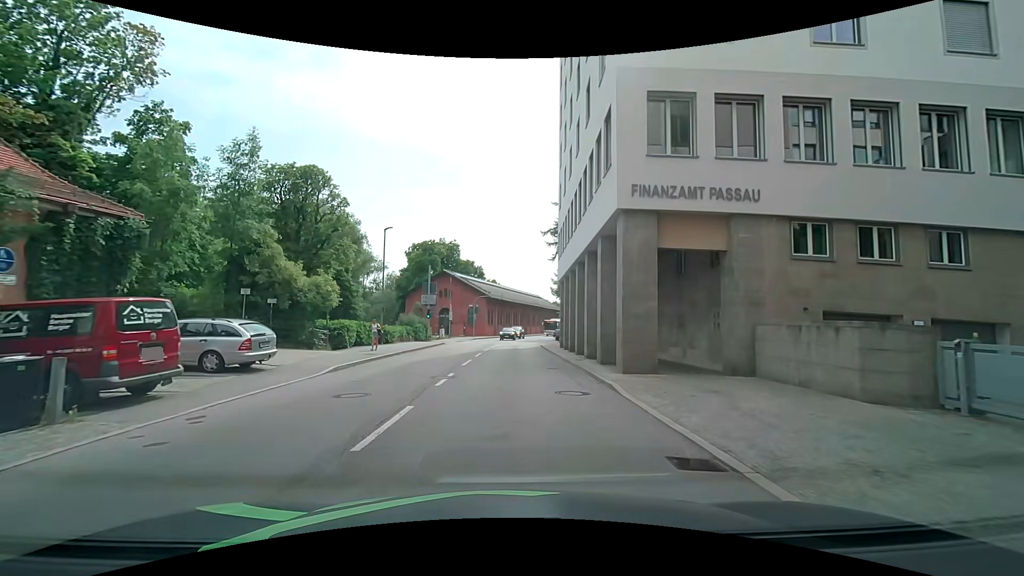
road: tertiary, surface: asphalt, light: Day
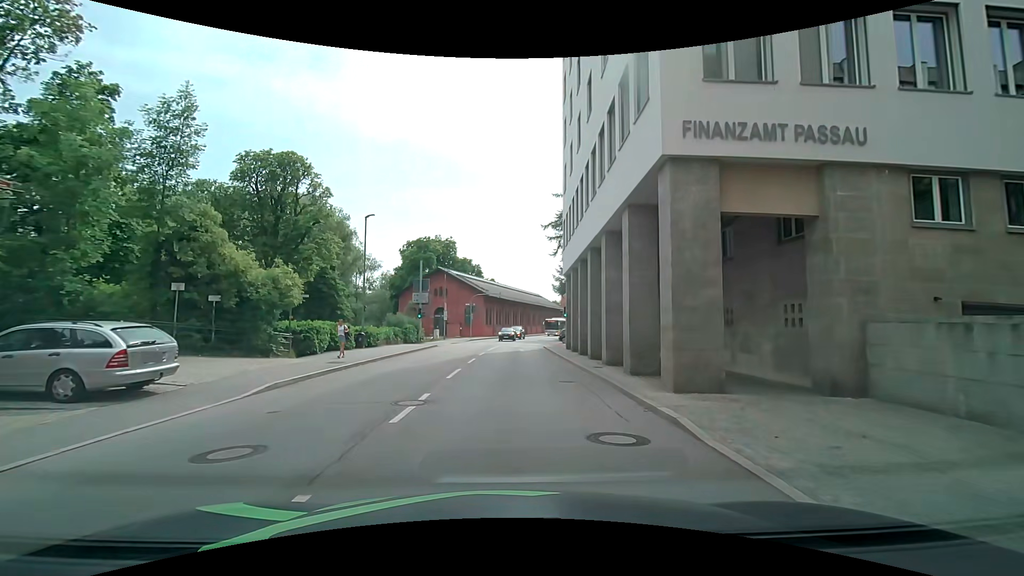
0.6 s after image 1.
(0.0, +4.4) m; 0°
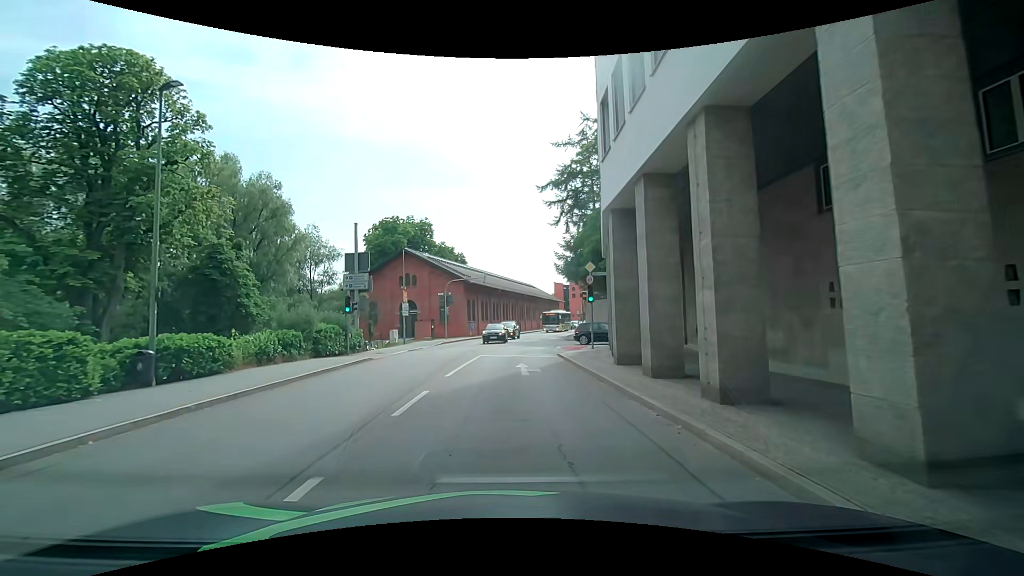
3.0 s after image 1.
(+0.2, +17.6) m; +1°
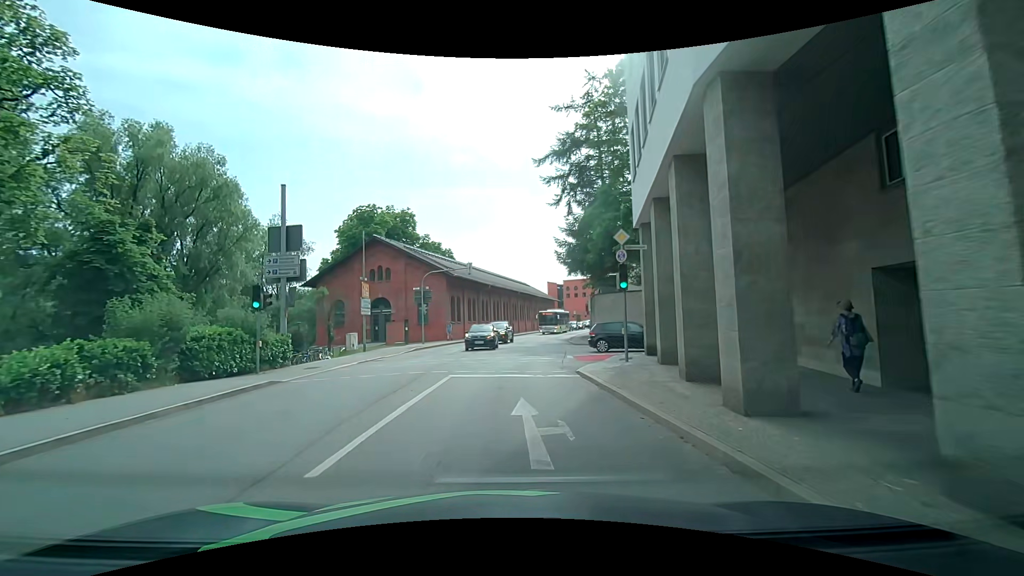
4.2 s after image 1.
(+0.1, +8.9) m; +1°
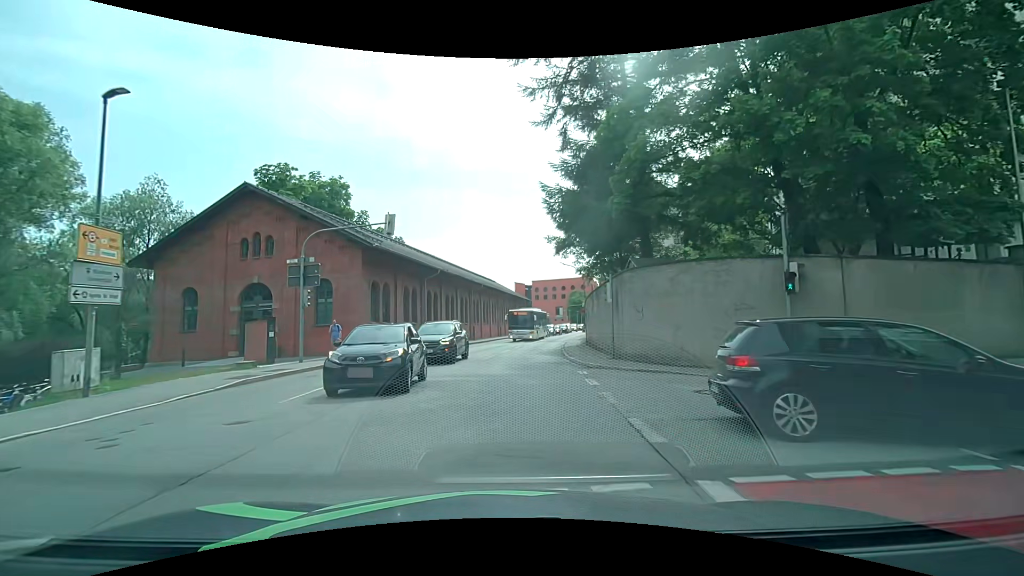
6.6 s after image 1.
(+0.4, +17.7) m; +2°
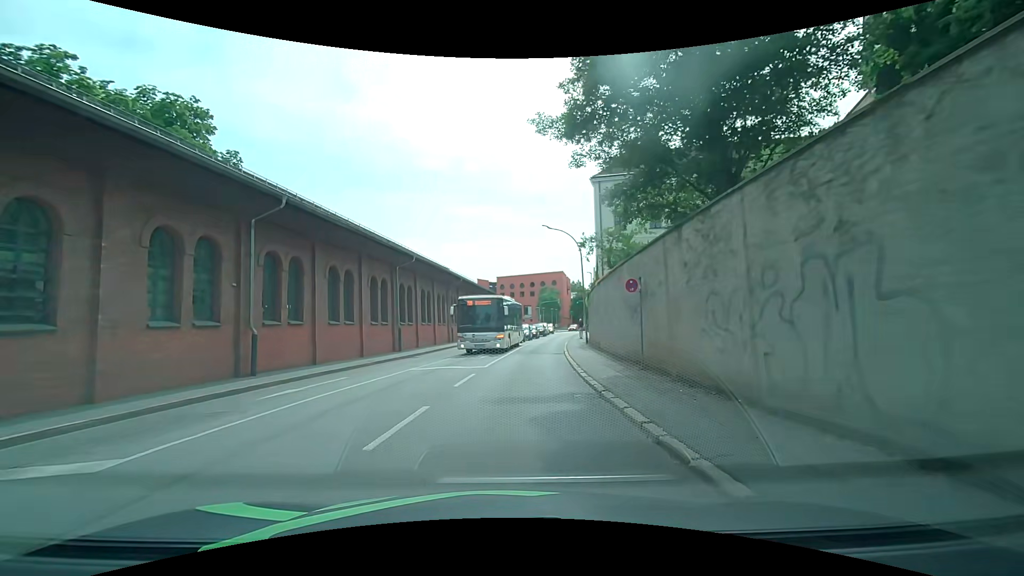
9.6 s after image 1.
(+1.3, +21.9) m; +5°
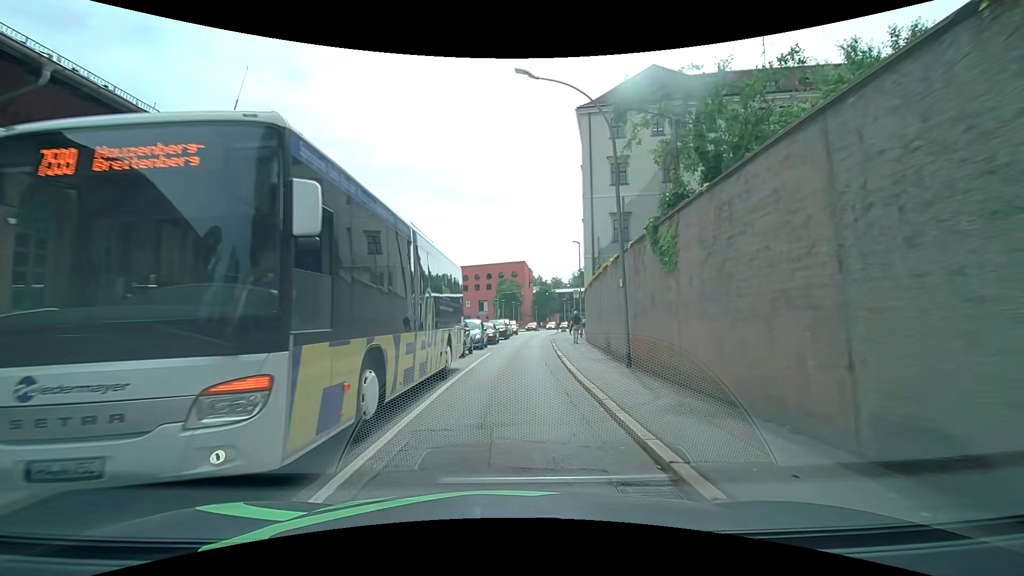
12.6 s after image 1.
(+1.4, +22.5) m; +7°
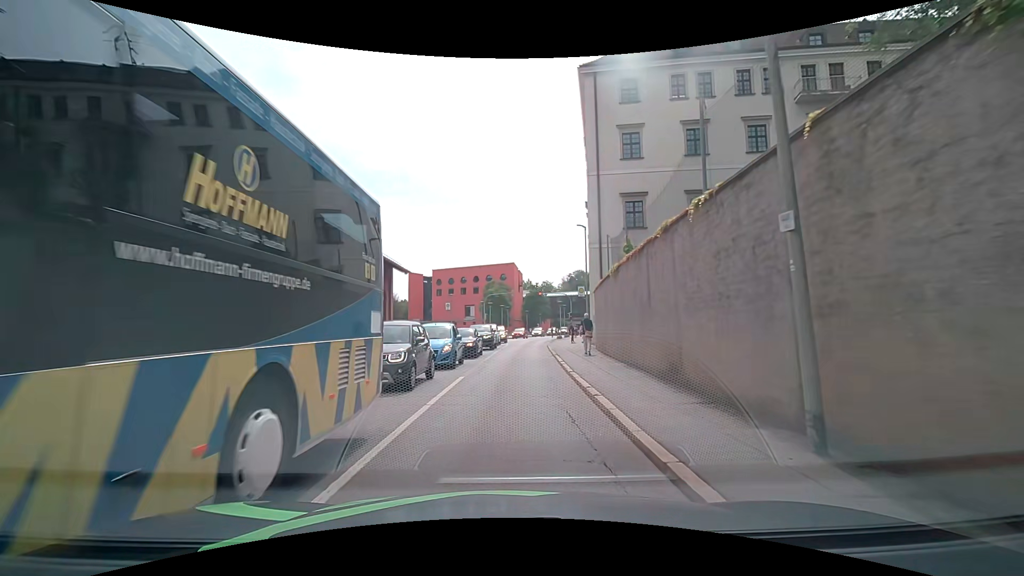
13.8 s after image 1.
(-0.1, +8.9) m; +1°
(0, +10) (0, +20) (+1, +30) (+1, +40) (+2, +50) (+4, +60) (+5, +70) (+7, +80) (+9, +89) (+11, +99) m
